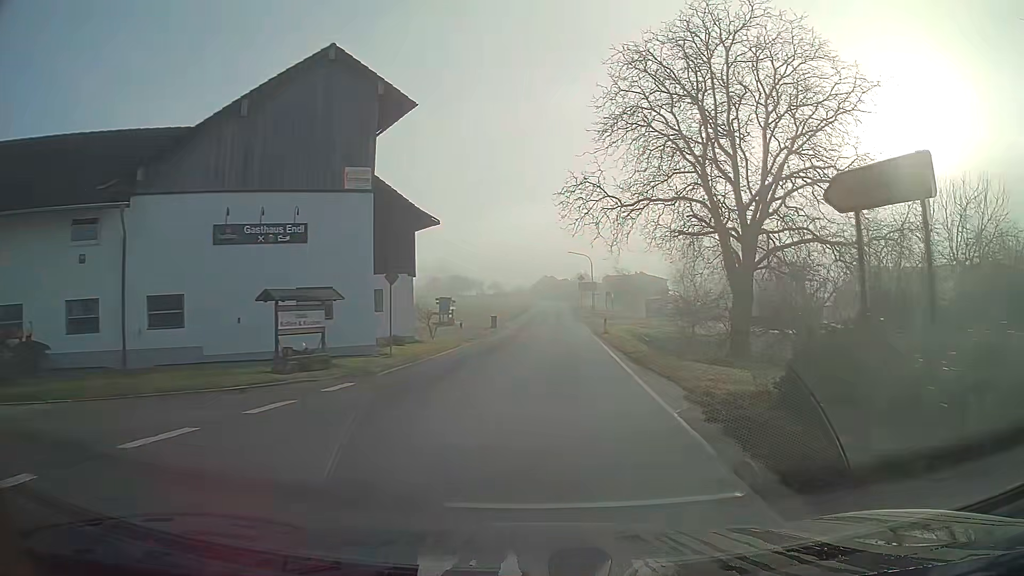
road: secondary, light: Day
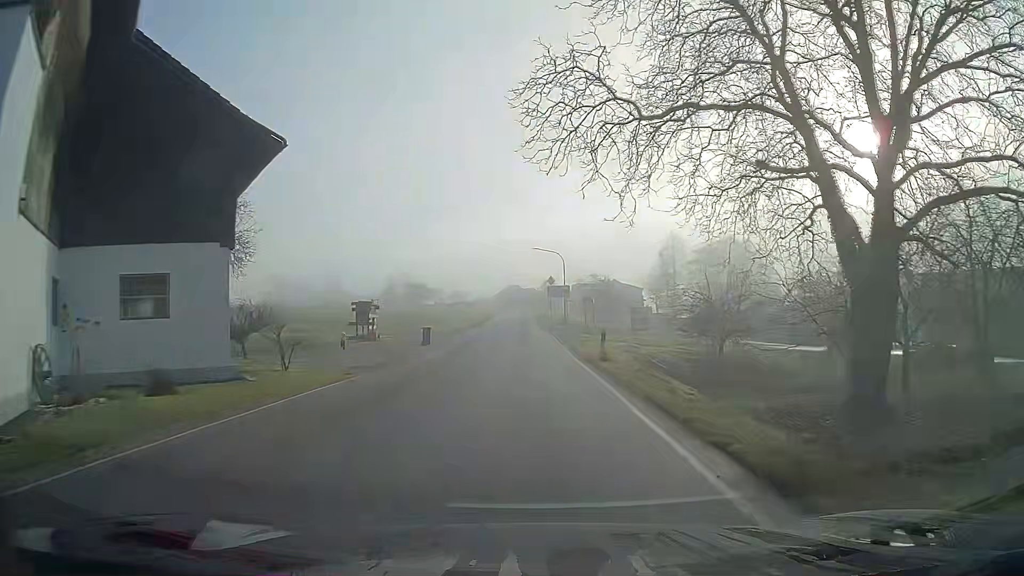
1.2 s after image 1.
(+0.2, +15.6) m; +1°
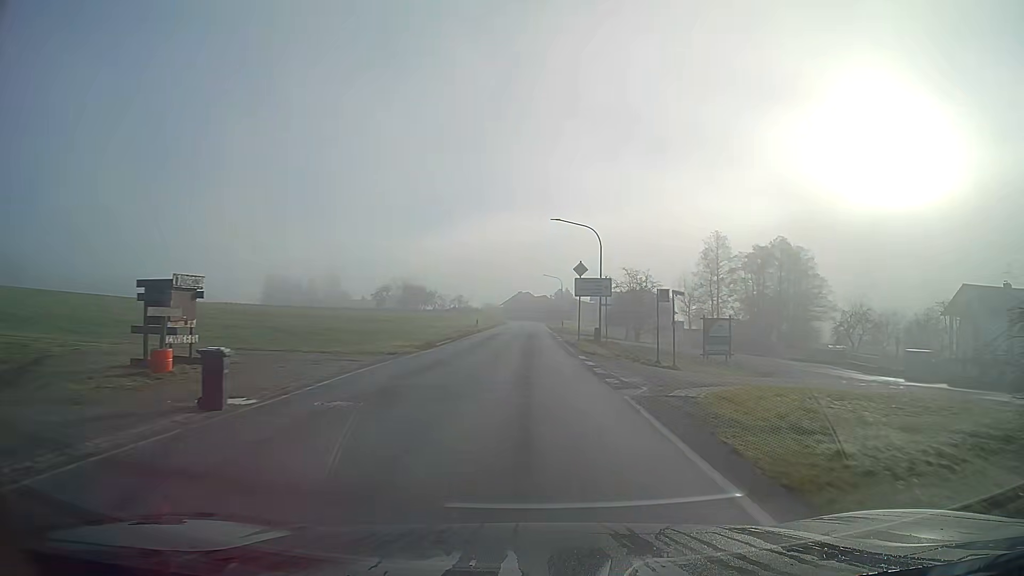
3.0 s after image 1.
(-0.2, +24.0) m; 0°
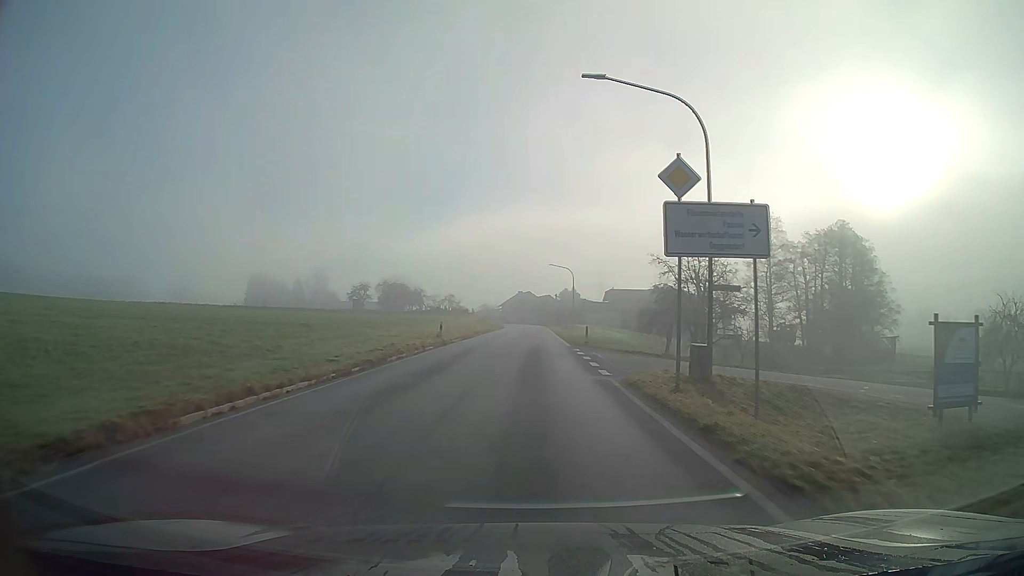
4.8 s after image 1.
(0.0, +24.7) m; 0°
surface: asphalt
